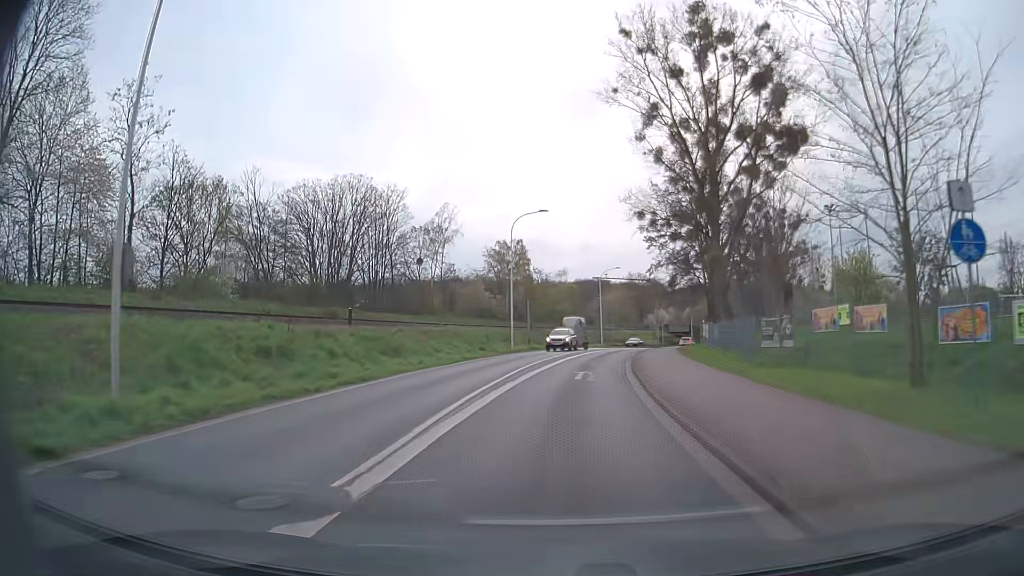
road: secondary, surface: asphalt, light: Day
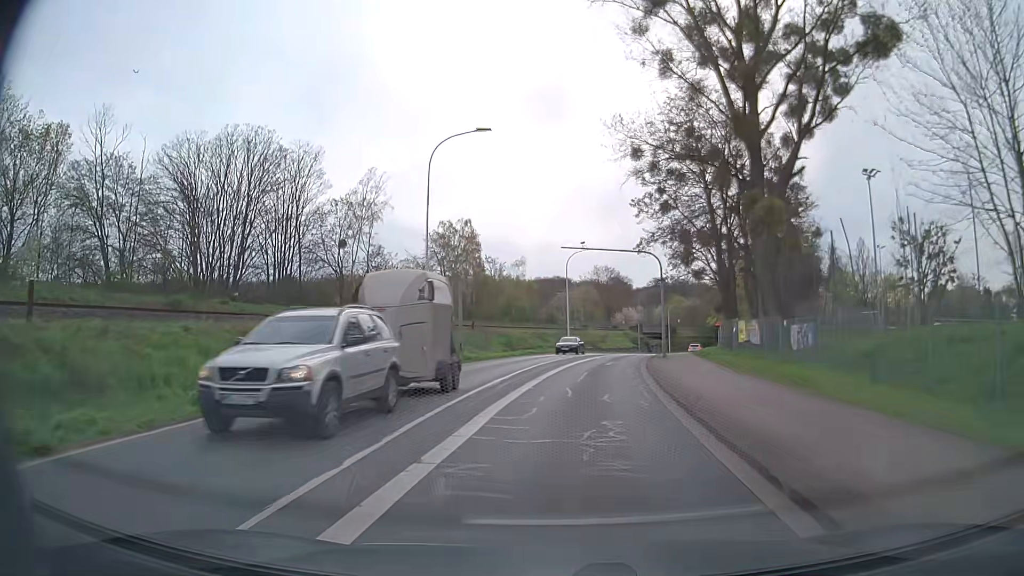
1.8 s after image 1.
(+0.6, +19.7) m; +4°
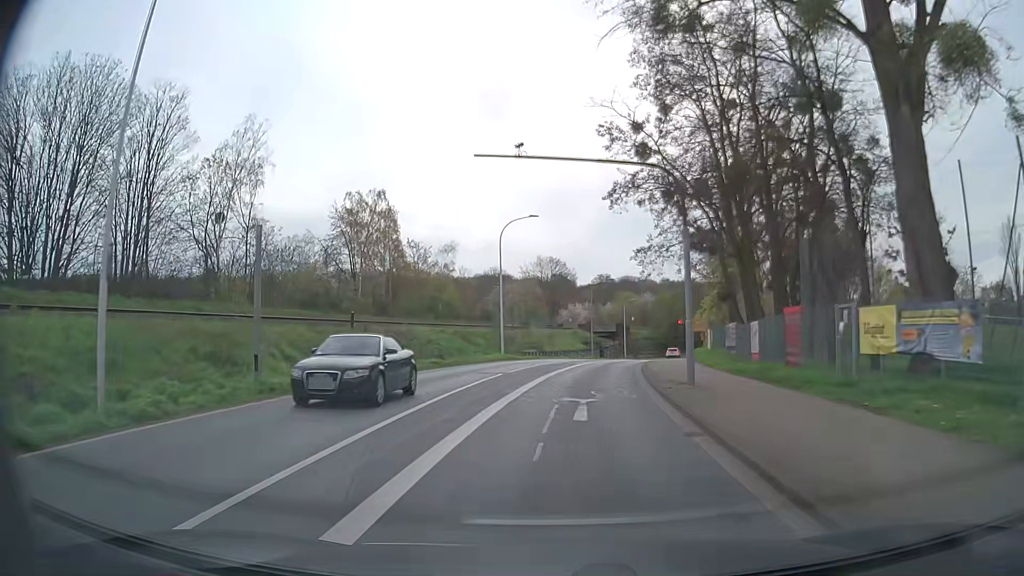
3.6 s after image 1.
(+0.7, +18.6) m; +5°
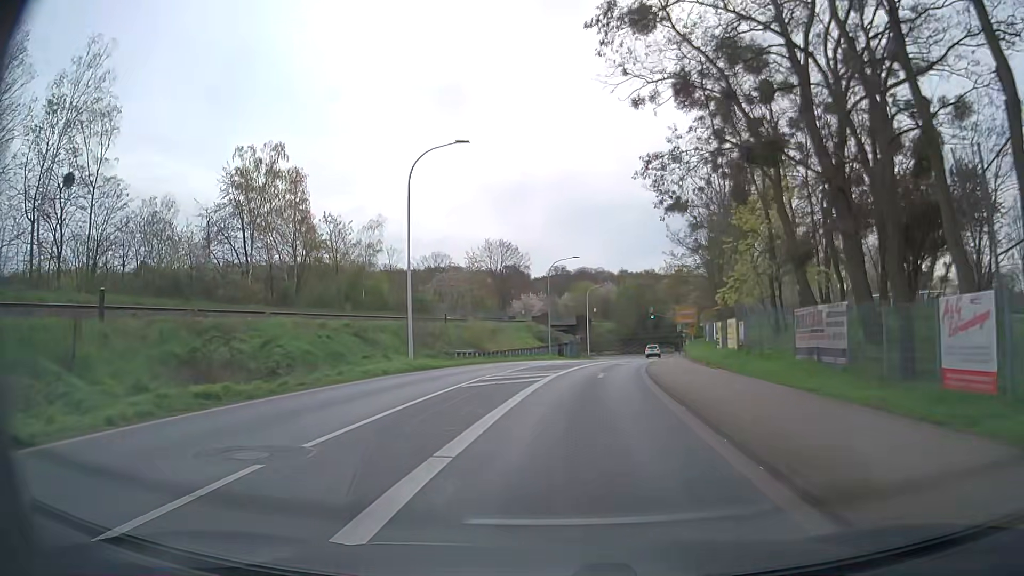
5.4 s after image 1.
(+0.5, +17.6) m; +4°
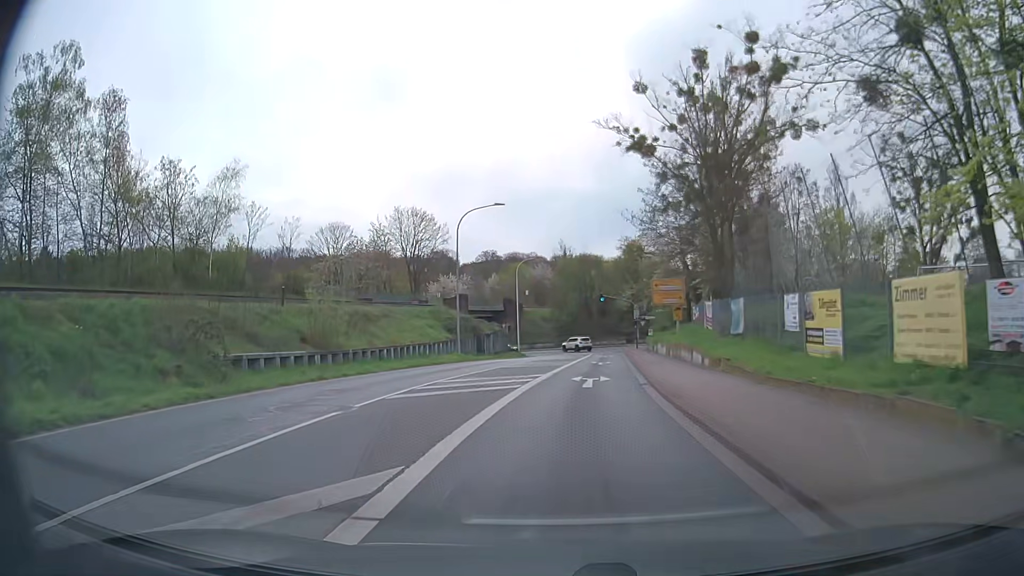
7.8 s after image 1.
(+1.0, +22.5) m; +5°
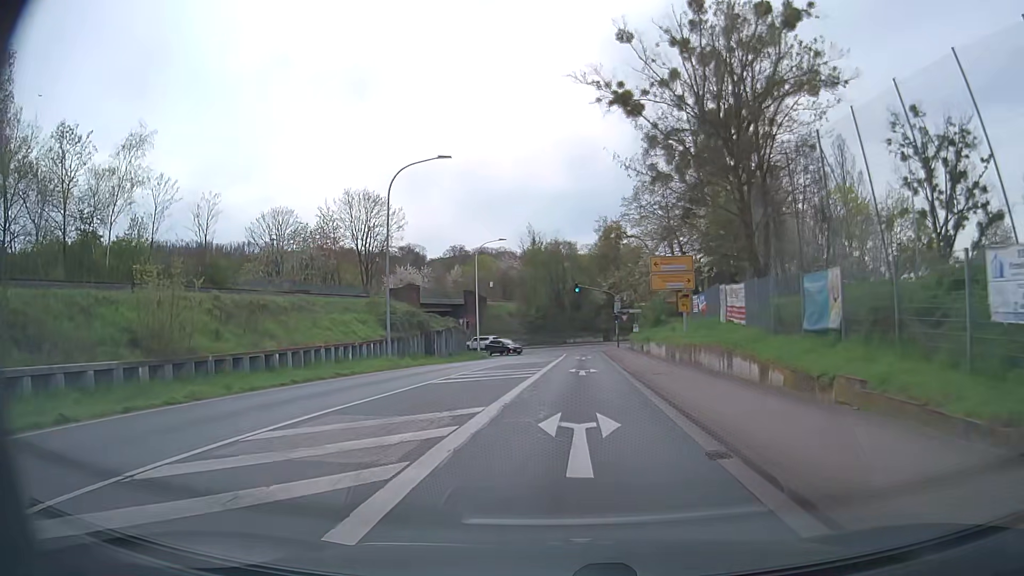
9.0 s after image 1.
(+0.3, +11.1) m; +2°
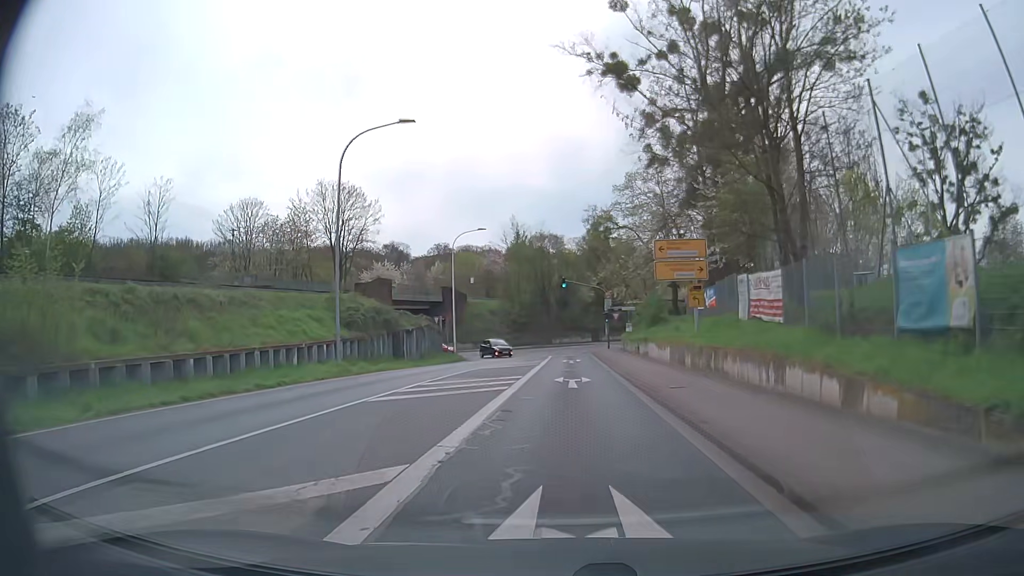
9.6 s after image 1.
(+0.1, +5.6) m; +2°
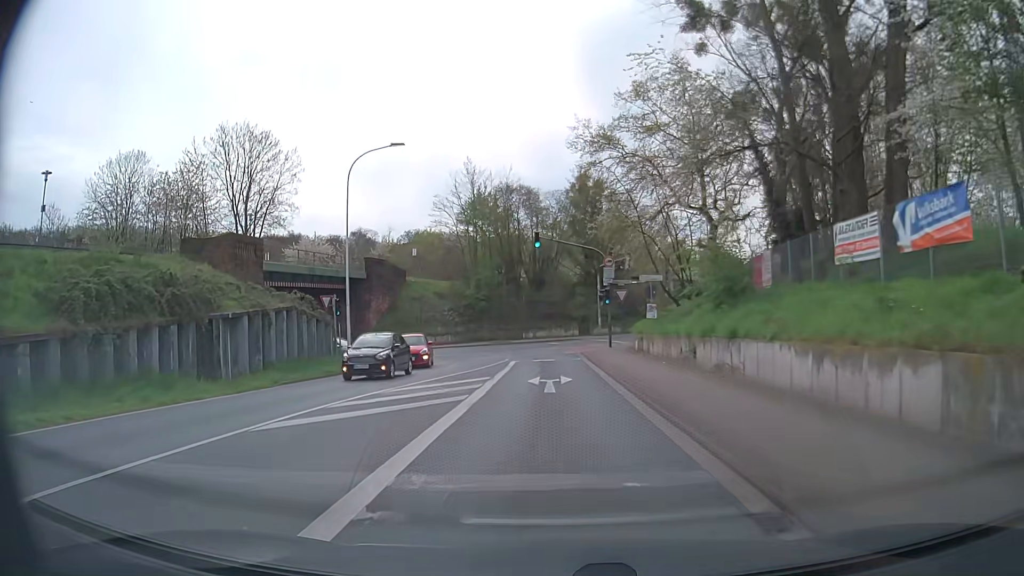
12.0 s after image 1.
(+0.6, +22.6) m; +2°
